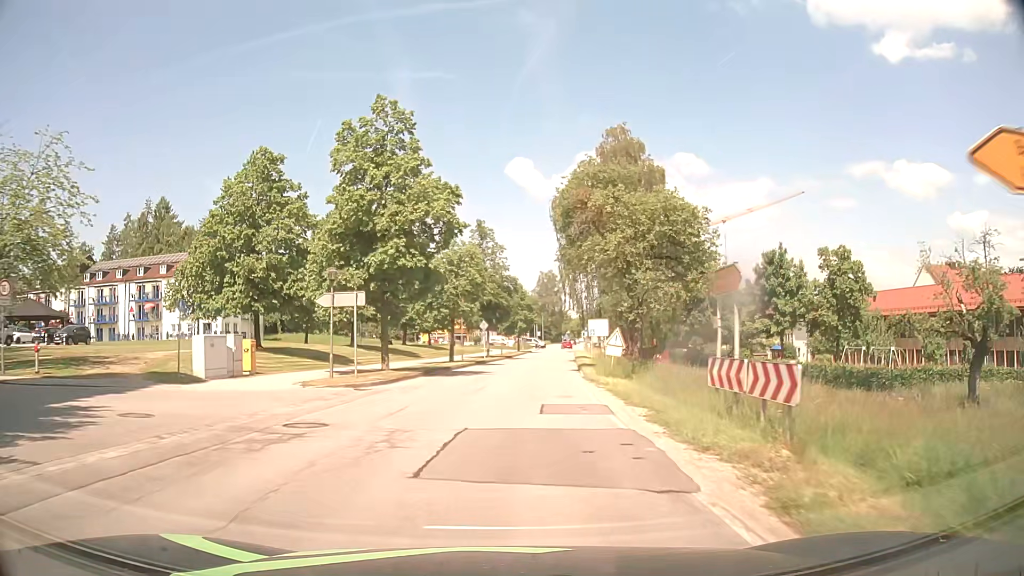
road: secondary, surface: asphalt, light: Day
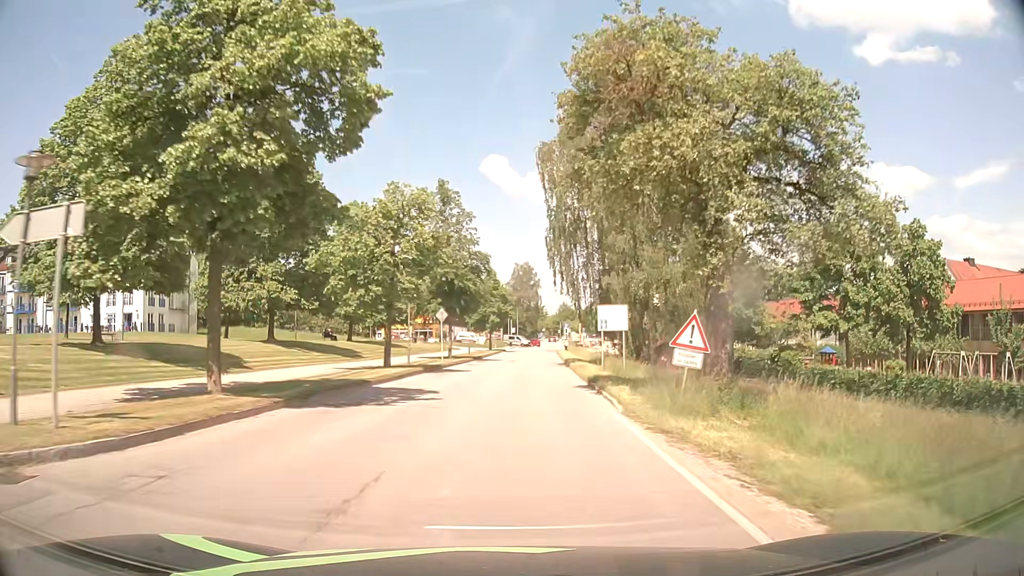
(+0.3, +15.1) m; +2°
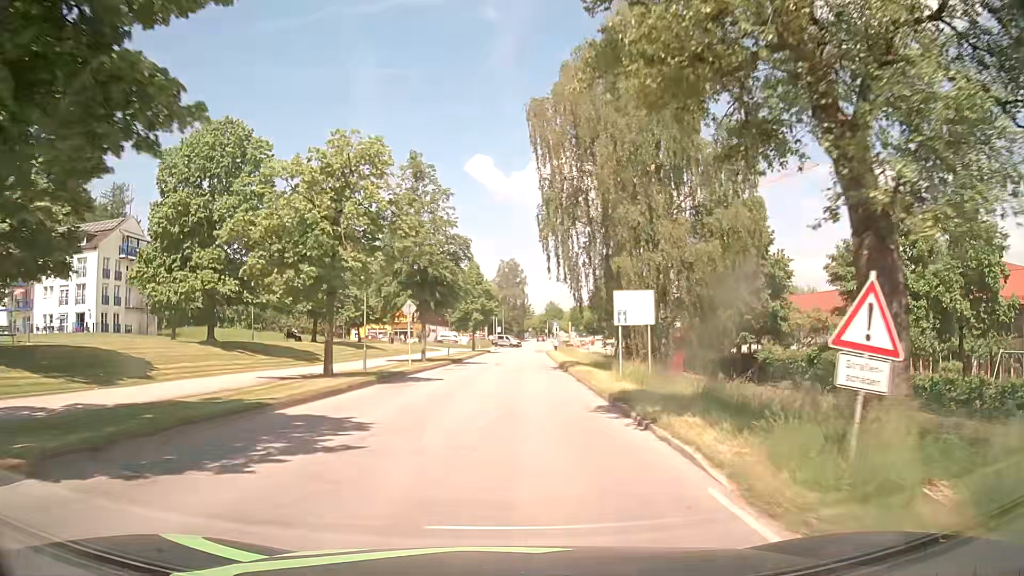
(+0.1, +7.6) m; +1°
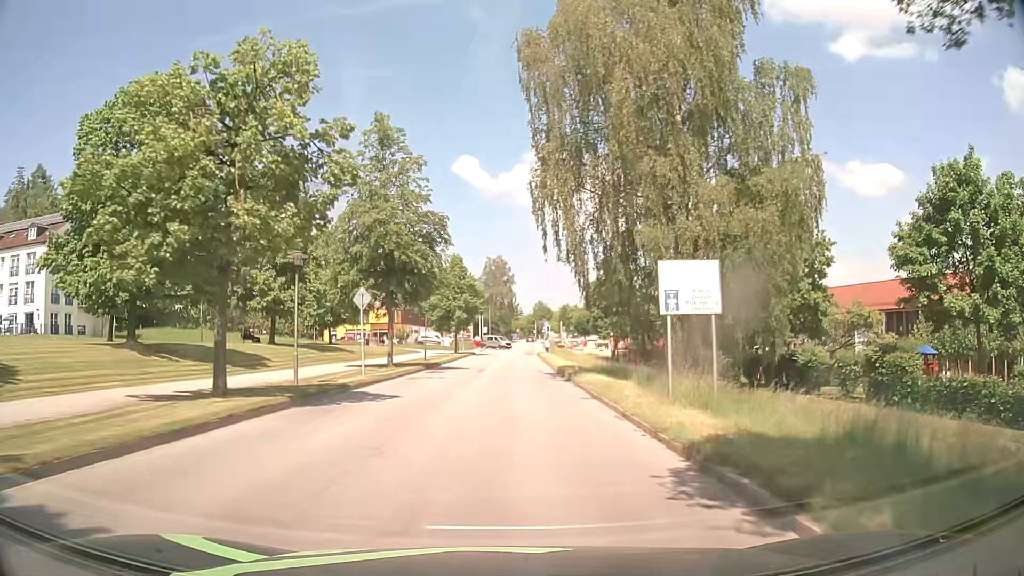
(+0.1, +7.6) m; +1°
